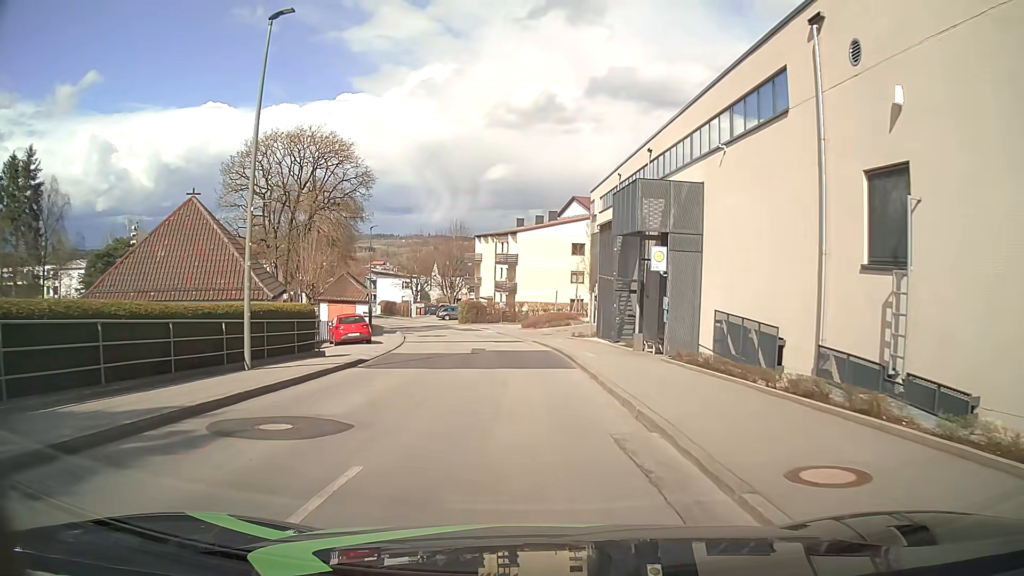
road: unclassified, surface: asphalt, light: Day
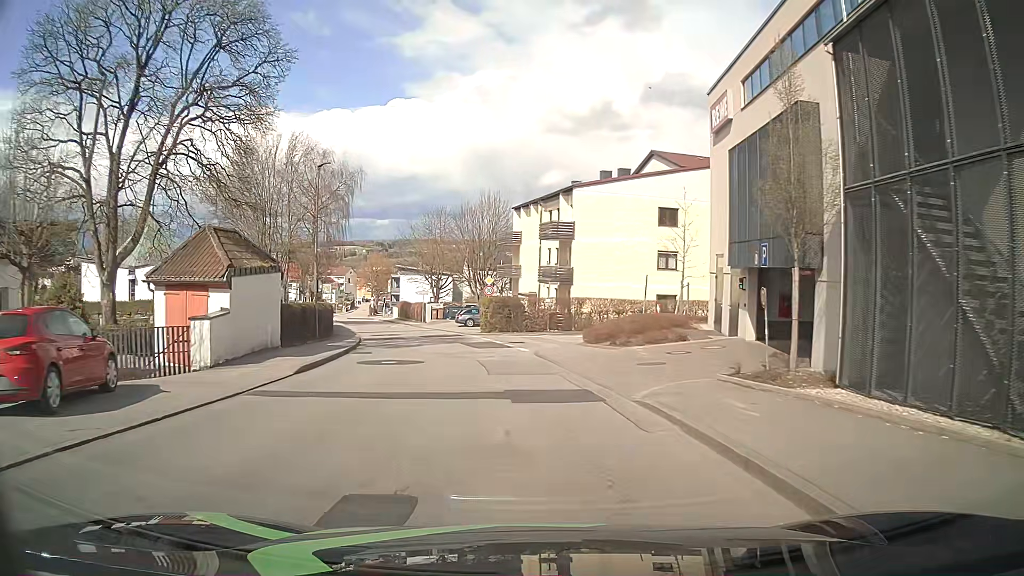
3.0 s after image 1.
(-0.9, +24.3) m; -5°
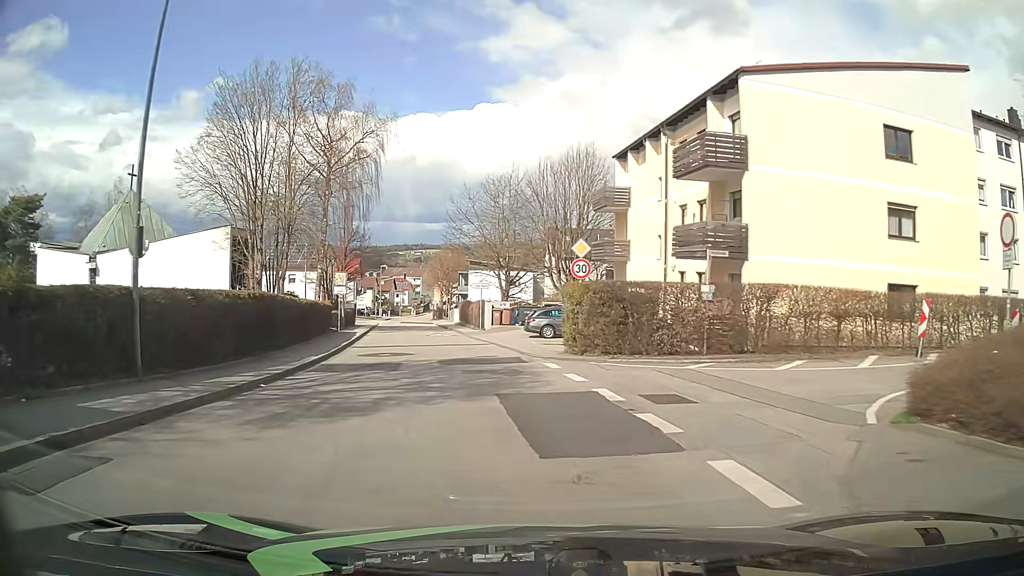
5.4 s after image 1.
(-1.2, +20.3) m; -7°
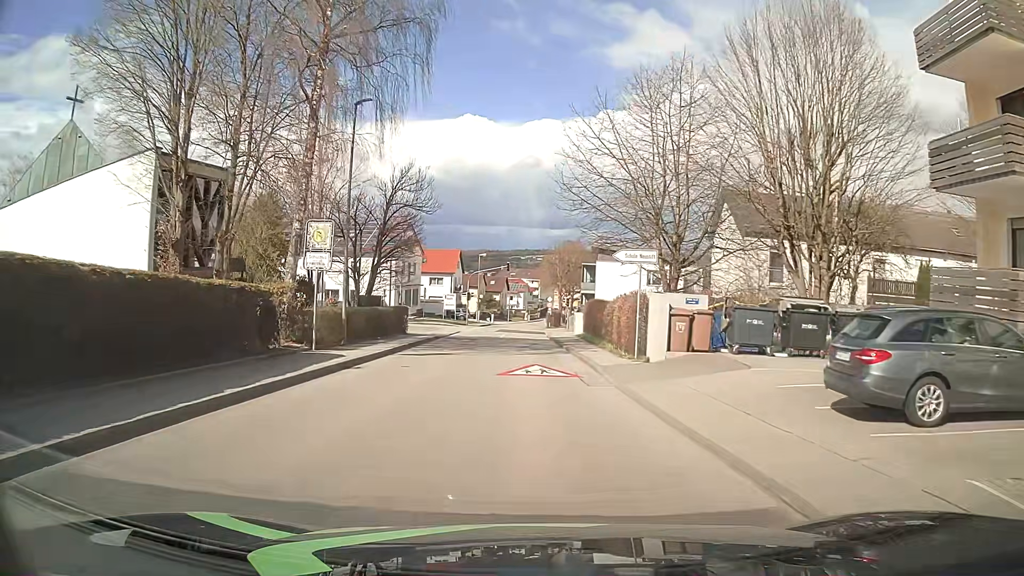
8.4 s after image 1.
(-2.7, +24.3) m; -11°
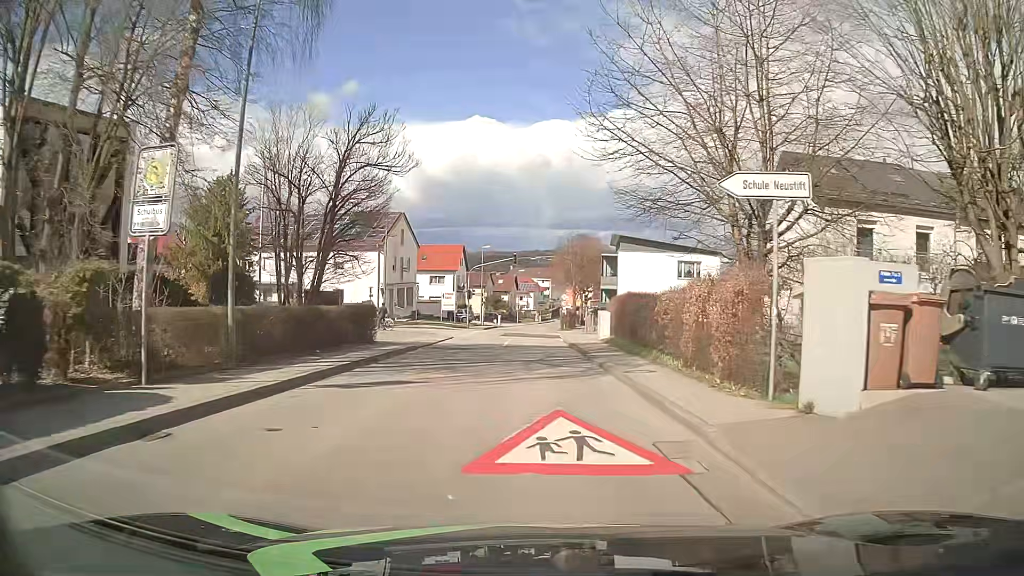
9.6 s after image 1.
(-0.1, +9.7) m; -1°
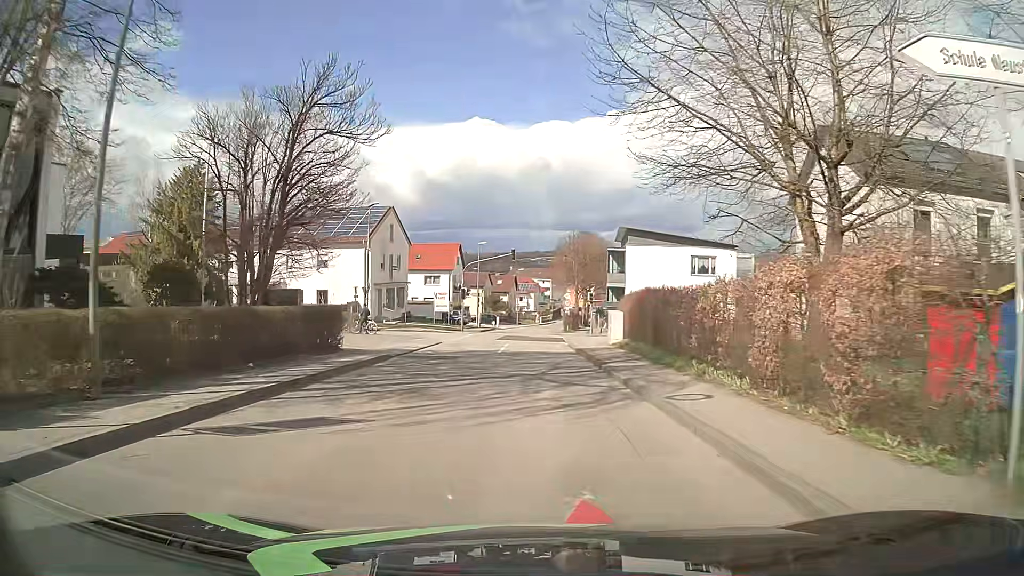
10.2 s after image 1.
(0.0, +4.9) m; +1°
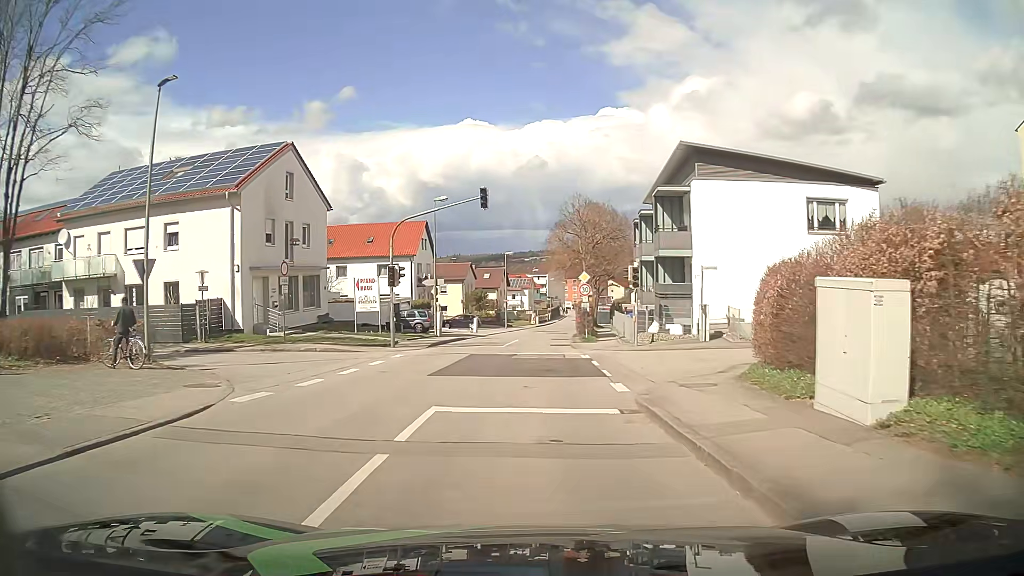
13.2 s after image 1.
(-0.2, +24.1) m; 0°
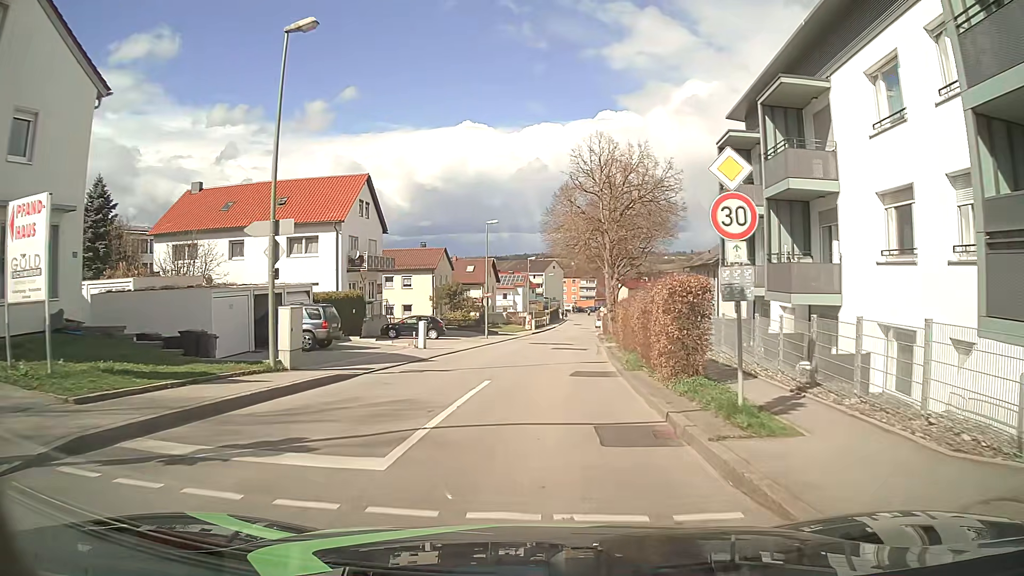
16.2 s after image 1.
(-0.1, +24.0) m; +1°
(0, +10) (+1, +20) (+1, +30) (+2, +40) (+3, +50) (+4, +60) (+4, +70) (+5, +80) (+5, +90) (+6, +100) m
